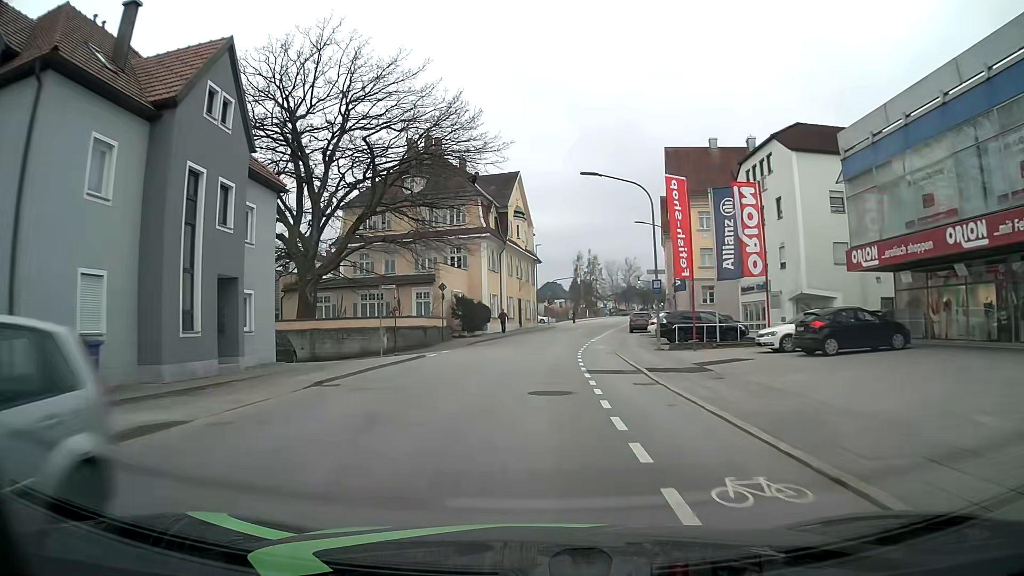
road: tertiary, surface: asphalt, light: Day
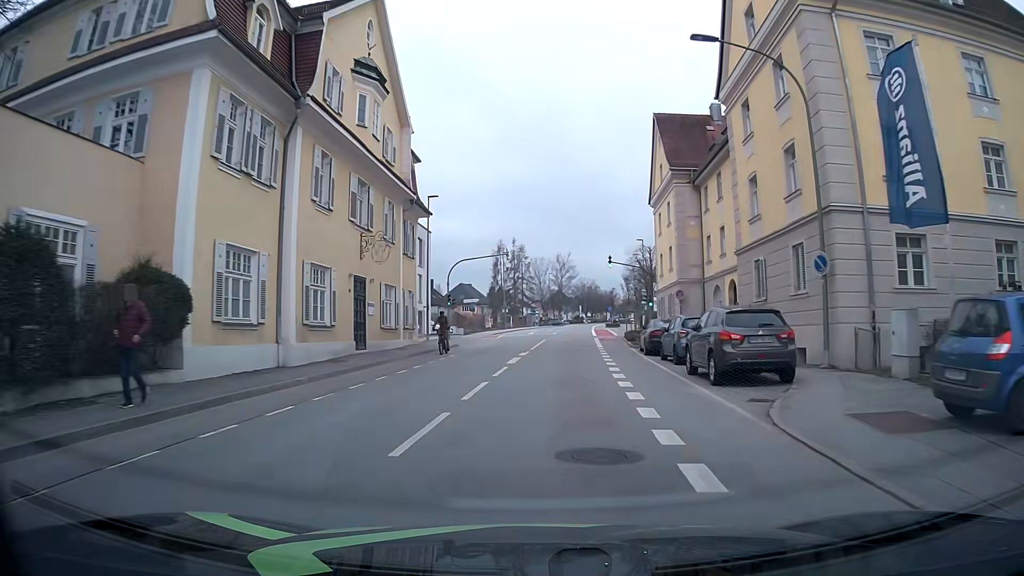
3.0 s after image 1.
(+1.8, +38.3) m; +7°
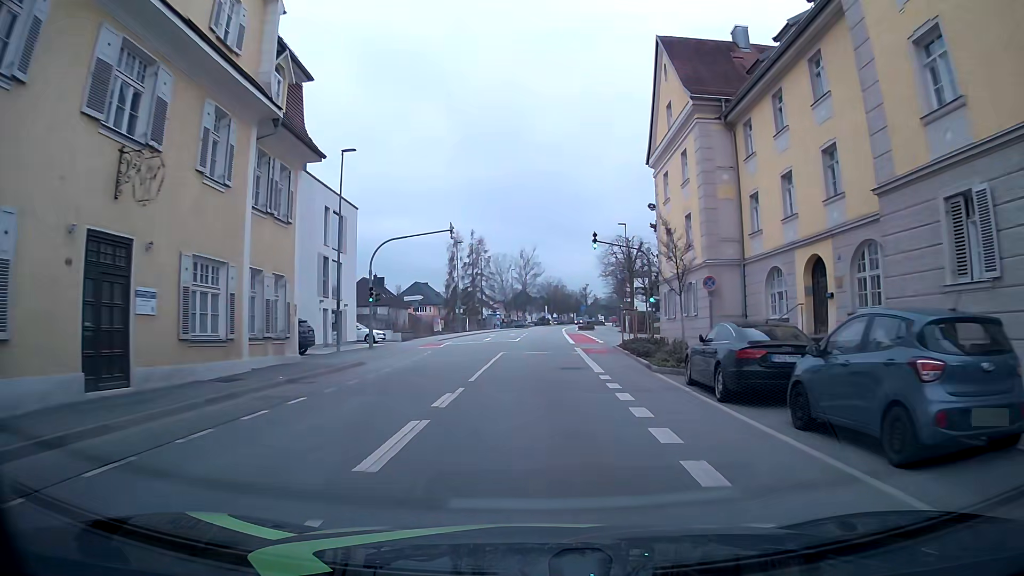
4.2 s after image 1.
(+0.4, +14.0) m; +3°
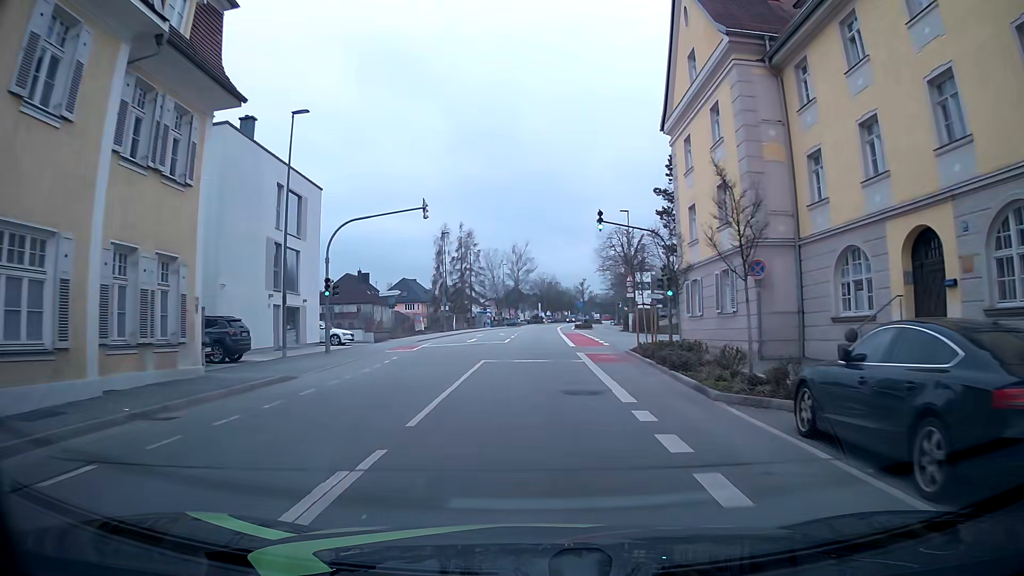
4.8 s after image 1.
(+0.1, +6.5) m; +1°
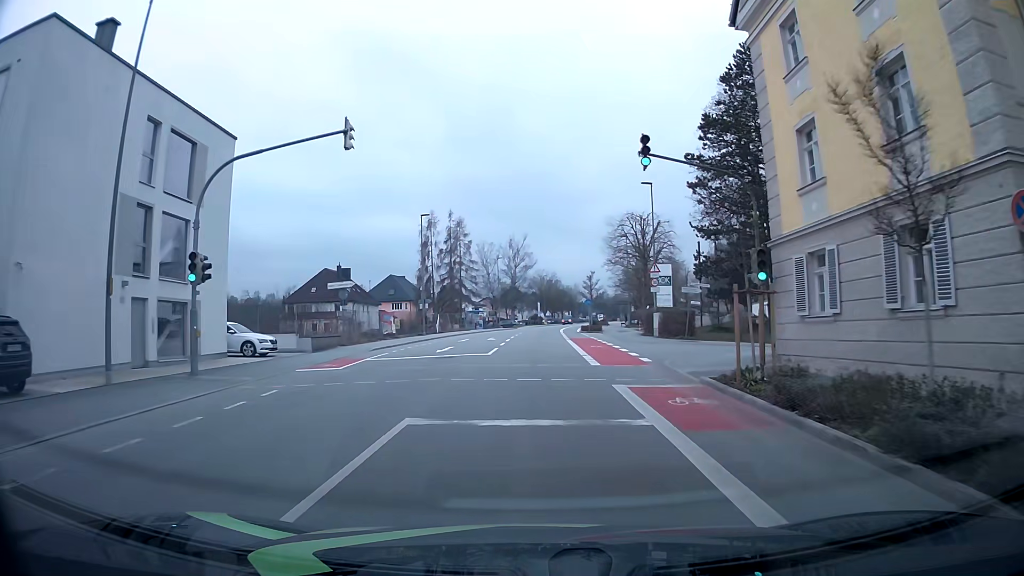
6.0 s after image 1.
(0.0, +12.2) m; +1°
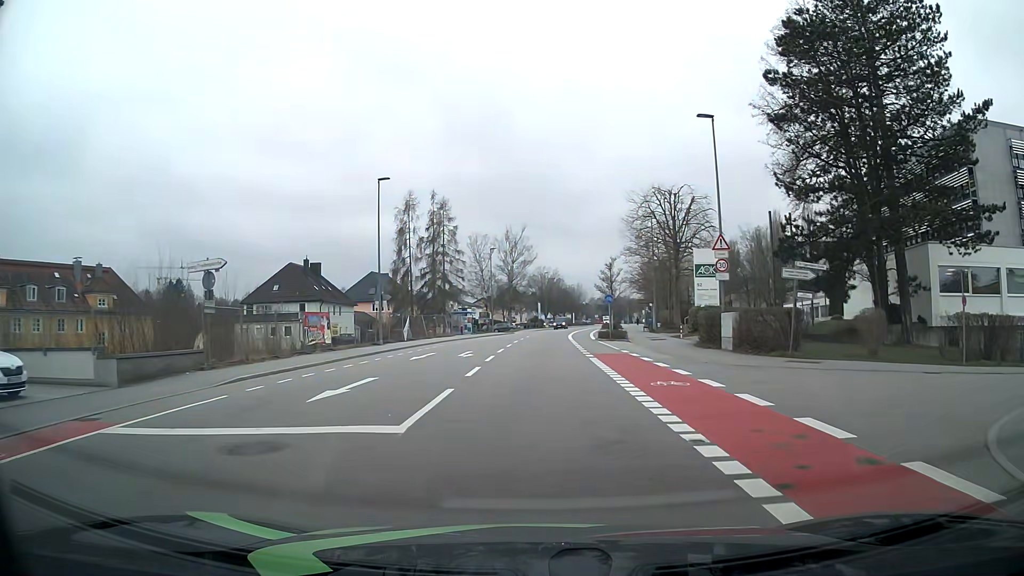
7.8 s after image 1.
(-0.1, +16.0) m; 0°
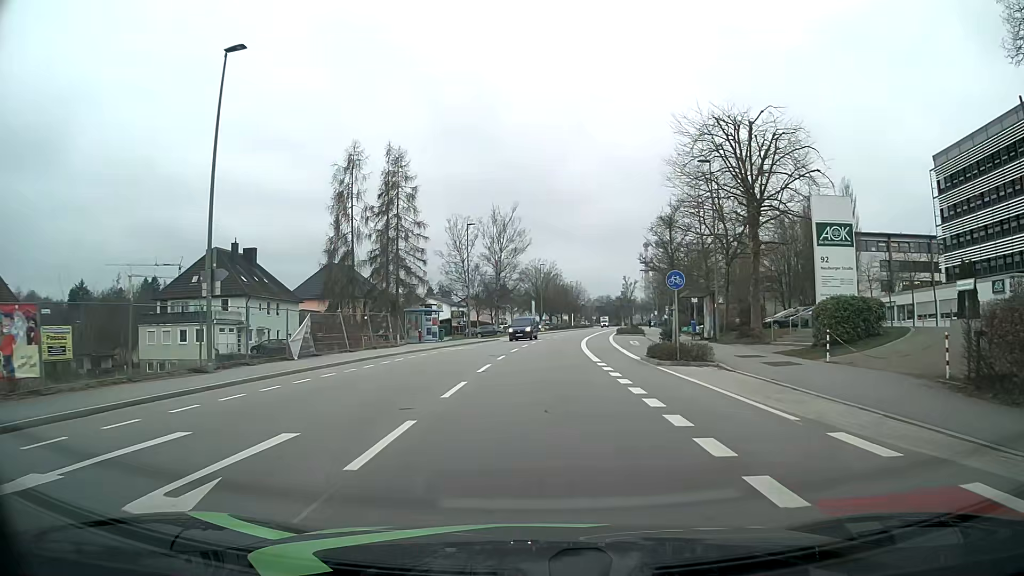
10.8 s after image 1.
(+0.2, +21.8) m; +1°
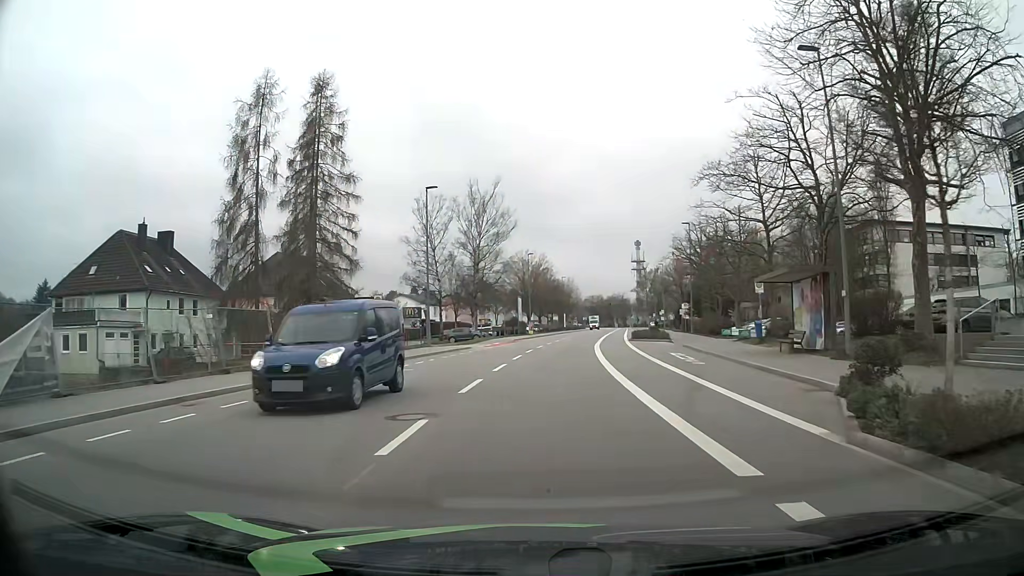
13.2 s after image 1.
(+0.1, +17.2) m; +1°
(0, +10) (0, +20) (+1, +30) (+2, +40) (+3, +50) (+5, +60) (+6, +70) (+7, +80) (+9, +90) (+10, +99) m
